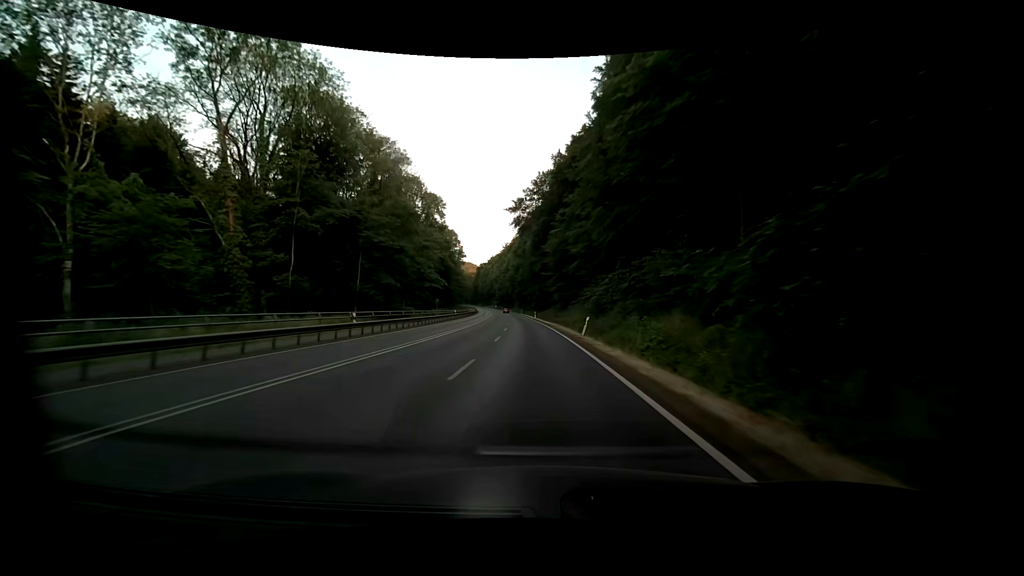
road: primary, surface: asphalt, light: Day
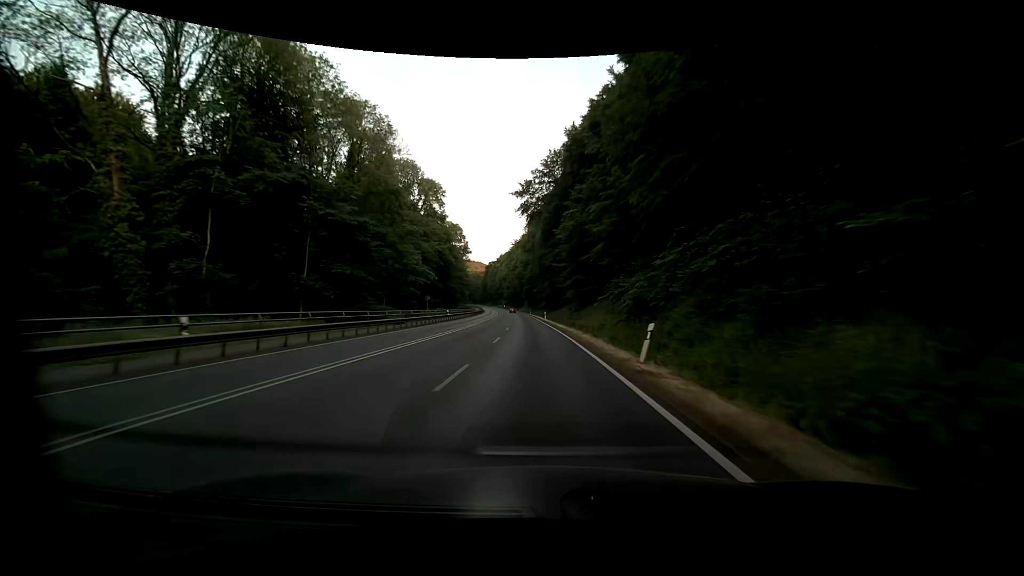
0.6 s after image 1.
(-0.1, +13.6) m; -2°
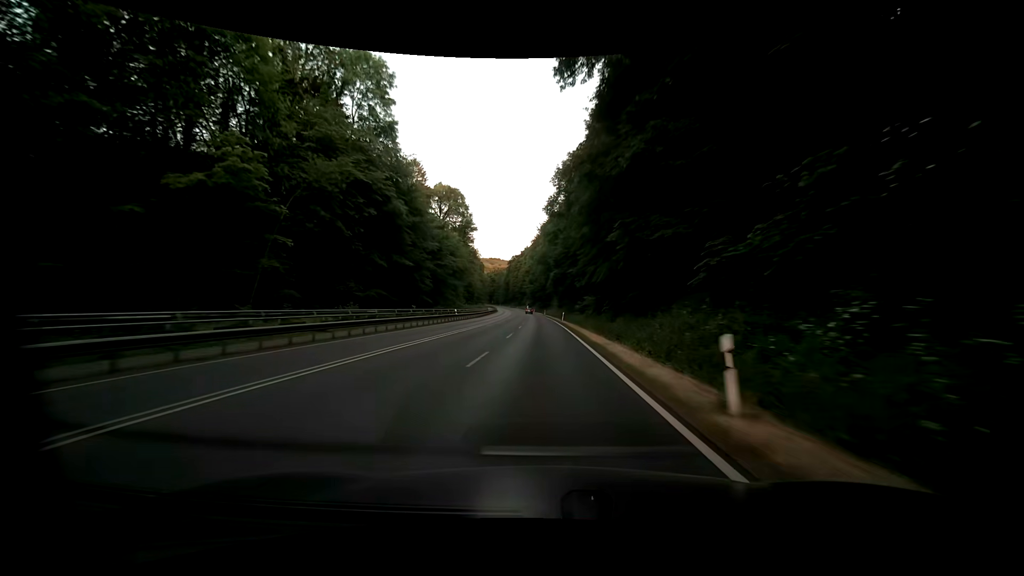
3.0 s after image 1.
(-1.5, +57.4) m; -3°
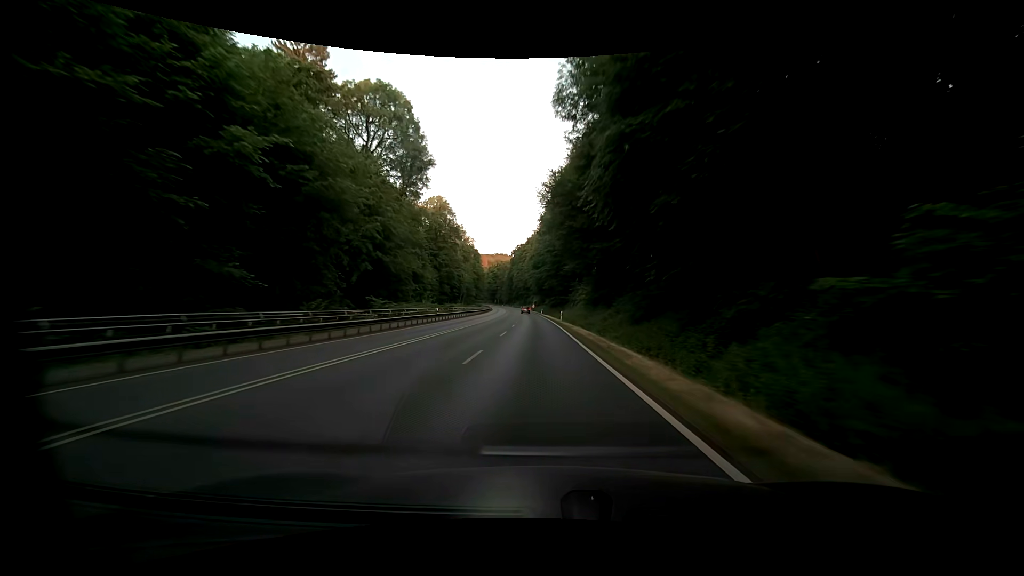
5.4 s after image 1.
(-0.7, +60.3) m; -2°
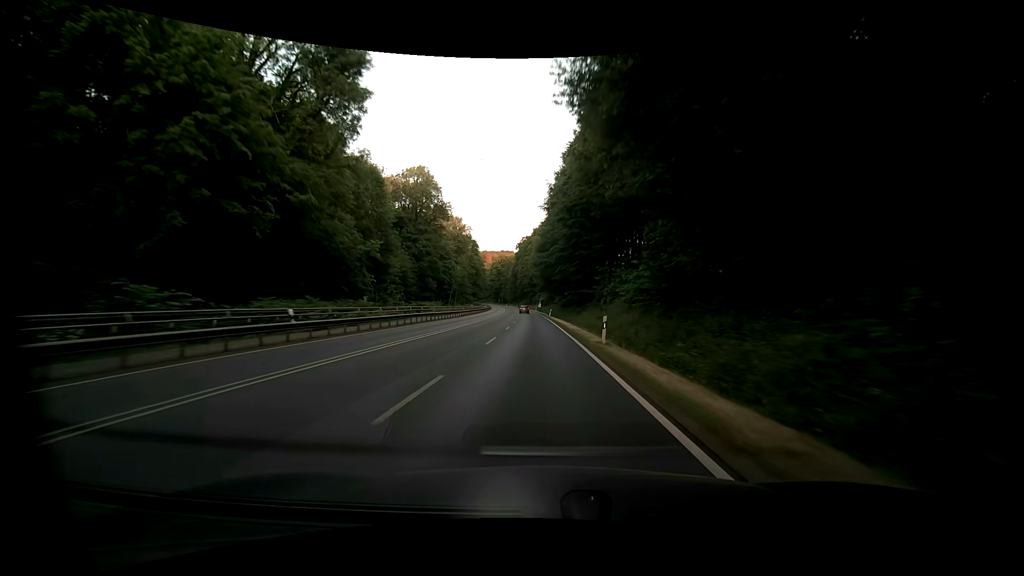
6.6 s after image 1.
(-0.1, +30.1) m; -1°
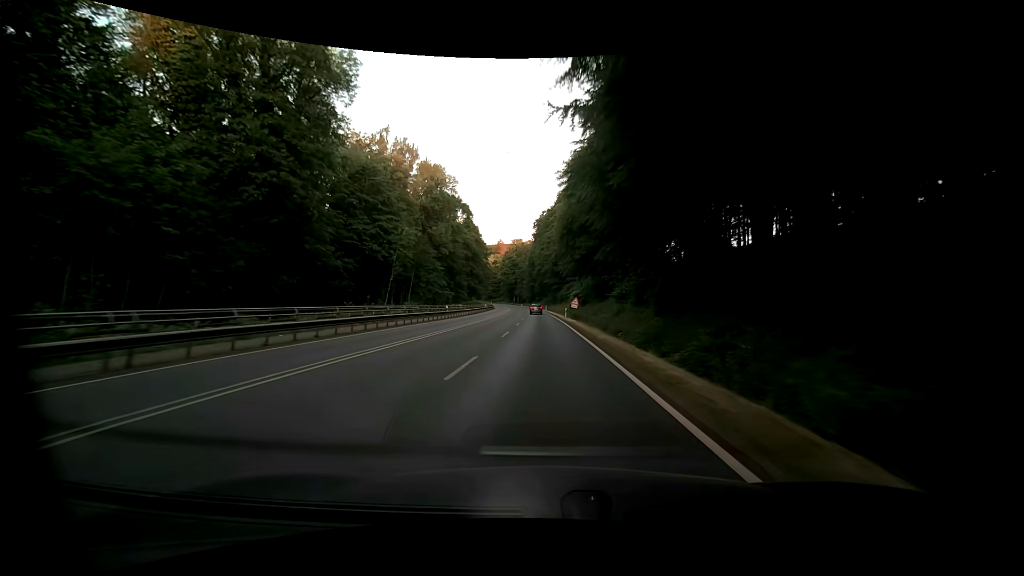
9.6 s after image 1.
(-1.8, +68.8) m; -3°
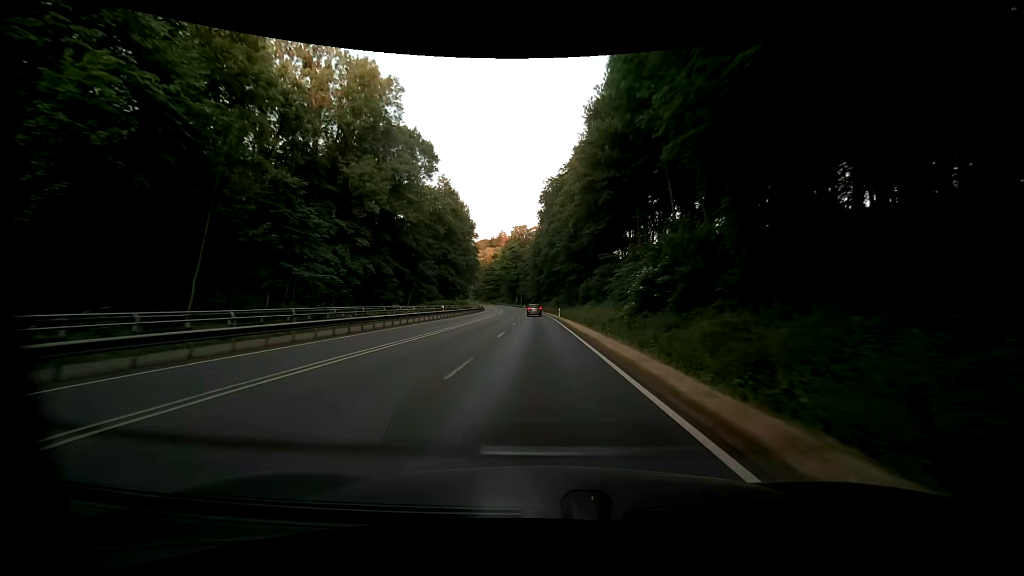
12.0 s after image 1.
(-0.4, +48.0) m; -1°
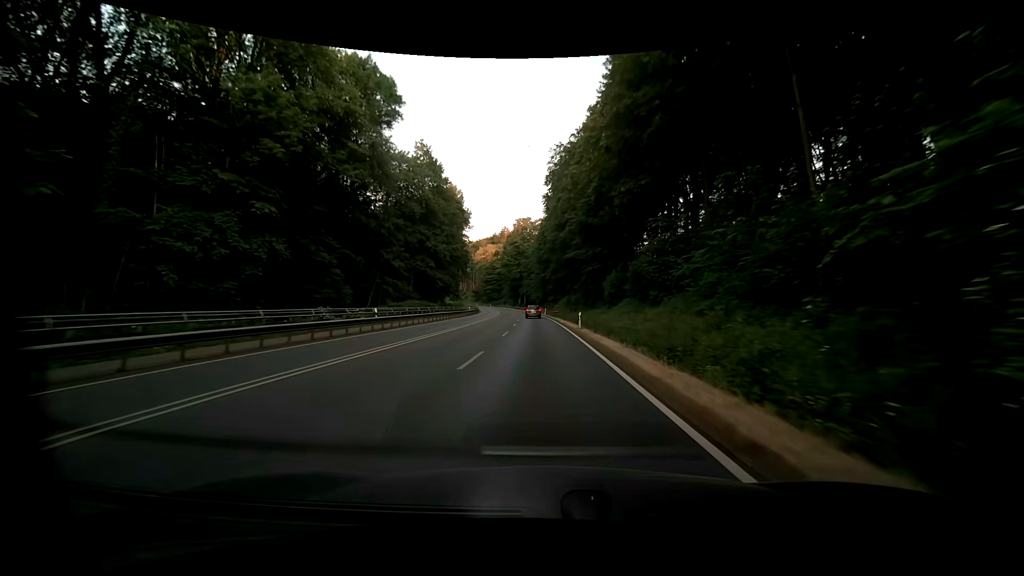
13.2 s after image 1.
(0.0, +22.4) m; 0°
(0, +10) (0, +20) (0, +30) (0, +40) (-1, +50) (-1, +60) (-2, +70) (-2, +80) (-3, +90) (-4, +100) m
